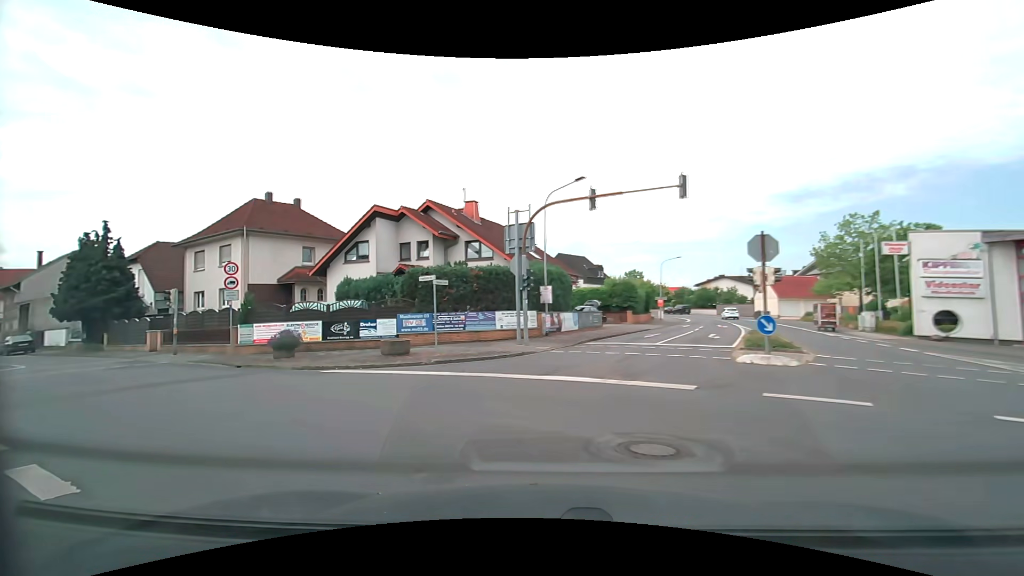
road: secondary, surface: asphalt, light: Day
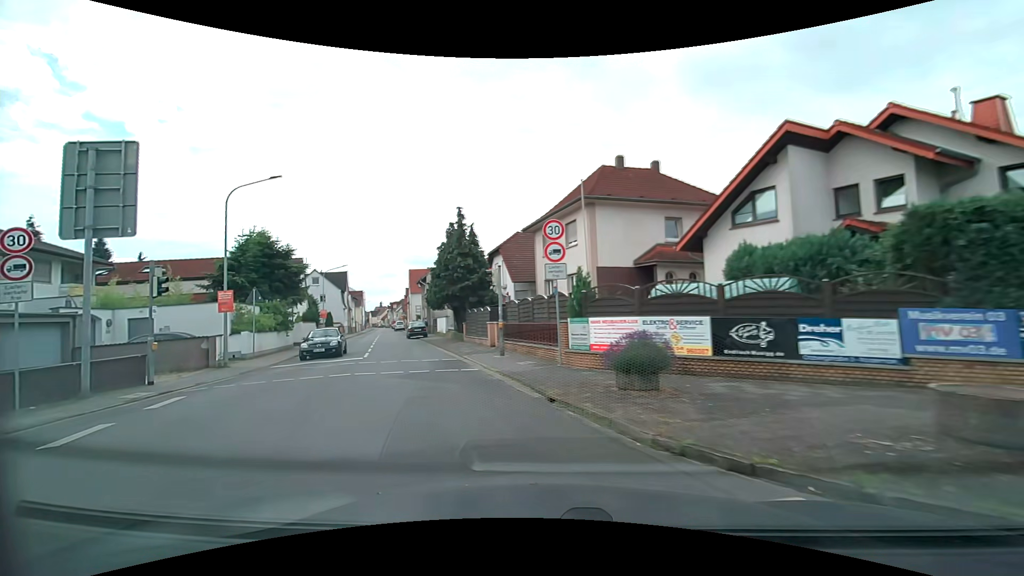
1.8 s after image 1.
(-4.0, +10.6) m; -40°
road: tertiary
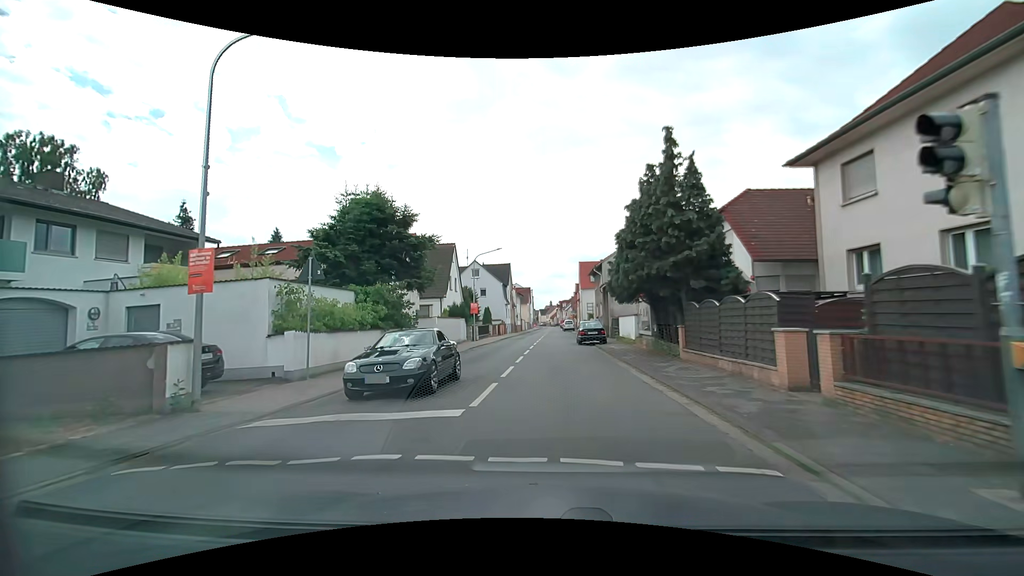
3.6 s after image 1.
(-3.2, +12.8) m; -21°
(0, +10) (0, +20) (0, +30) (0, +40) (0, +50) (+1, +60) (+1, +70) (+1, +80) (+1, +90) (+1, +100) m
